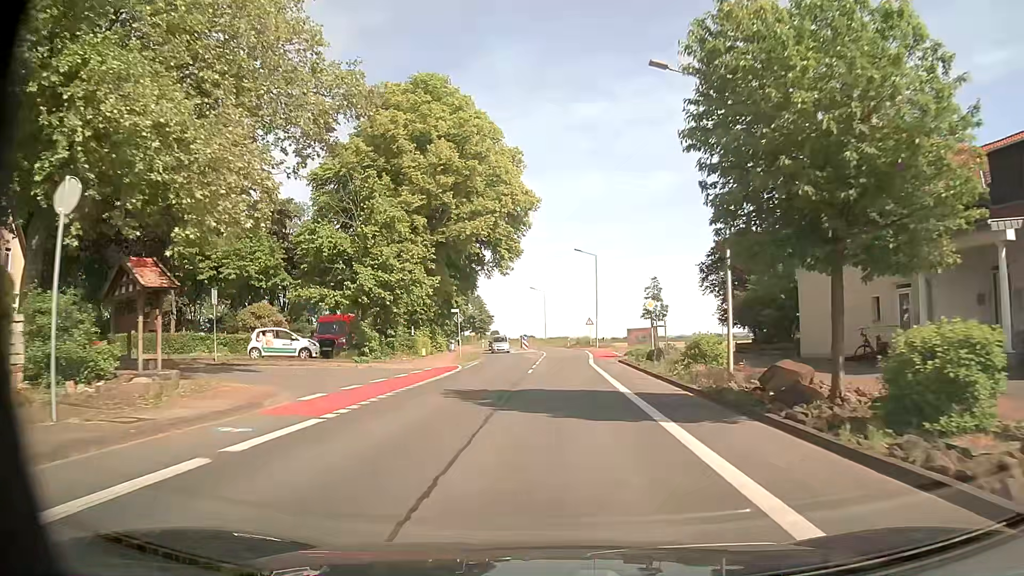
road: secondary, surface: asphalt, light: Day
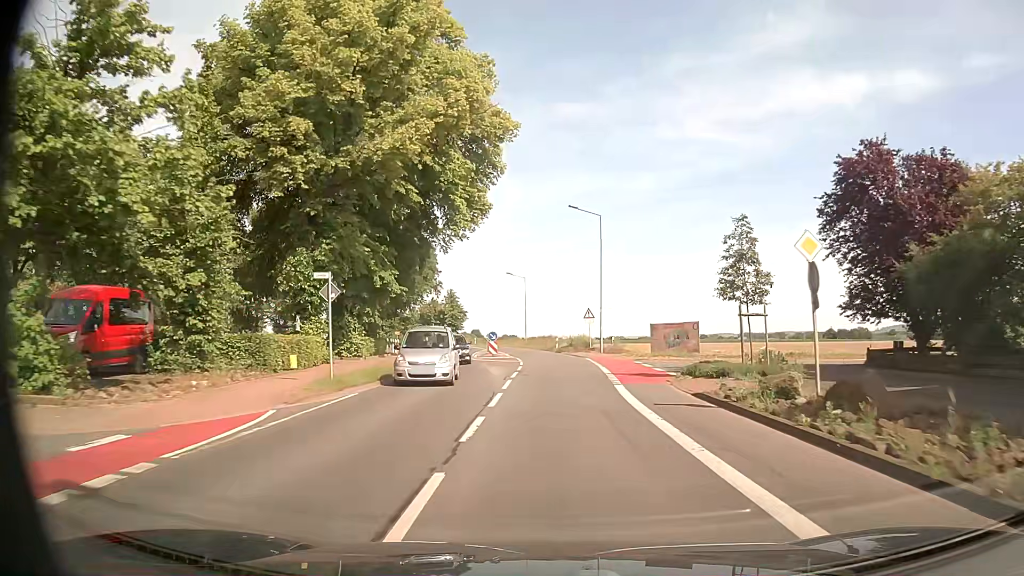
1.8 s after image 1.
(+0.2, +22.0) m; +1°
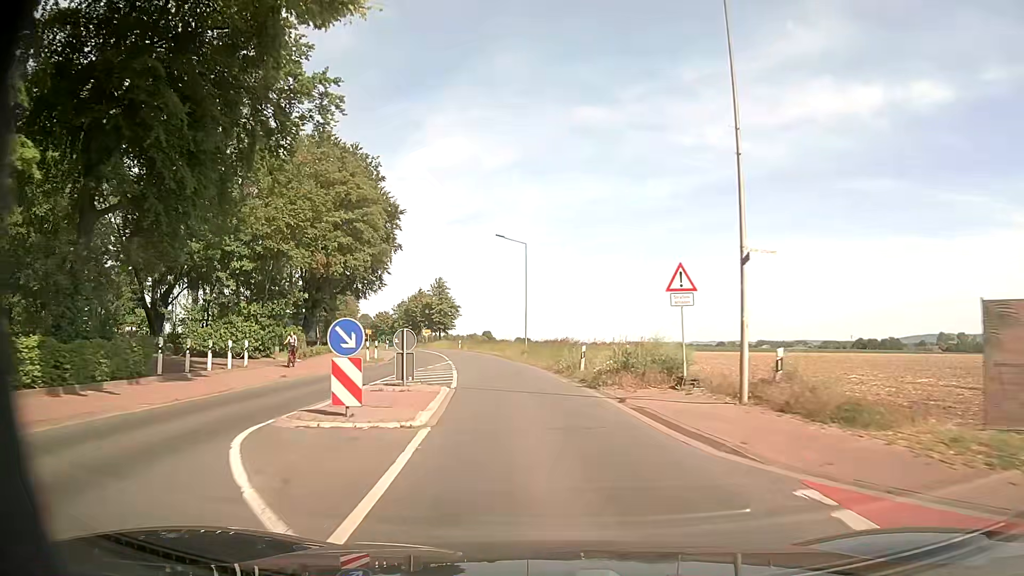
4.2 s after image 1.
(+0.5, +31.4) m; 0°
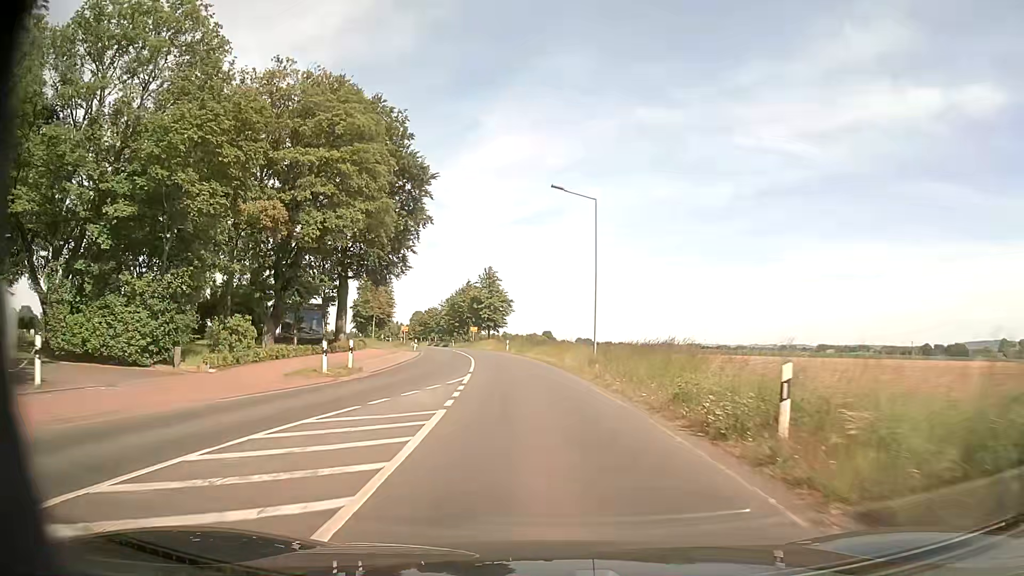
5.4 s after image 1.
(-0.8, +15.8) m; -5°
(0, +10) (-1, +20) (-2, +30) (-3, +40) (-4, +50) (-6, +60) (-8, +69) (-10, +79) (-13, +89) (-15, +99) m
